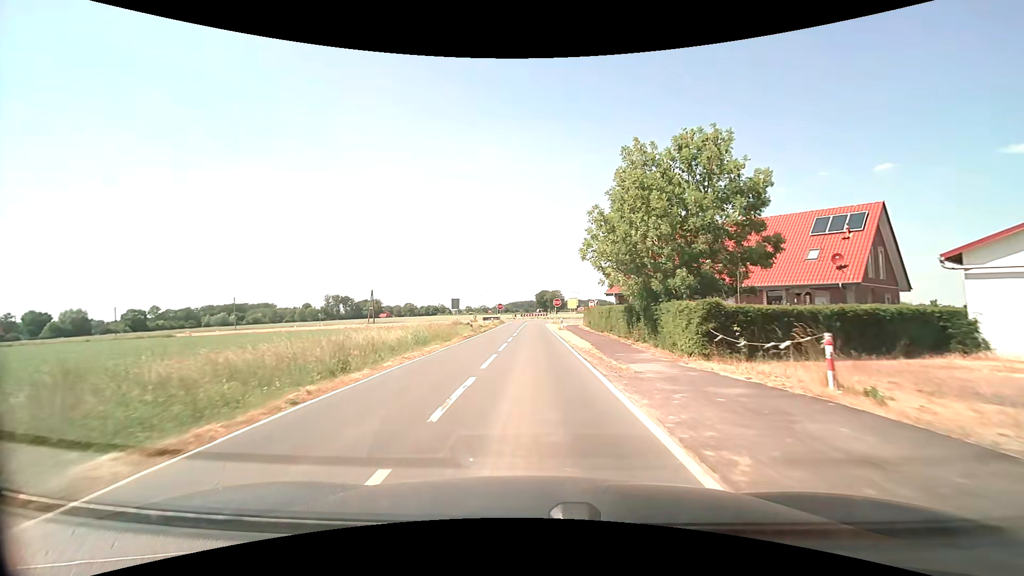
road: secondary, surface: asphalt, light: Day
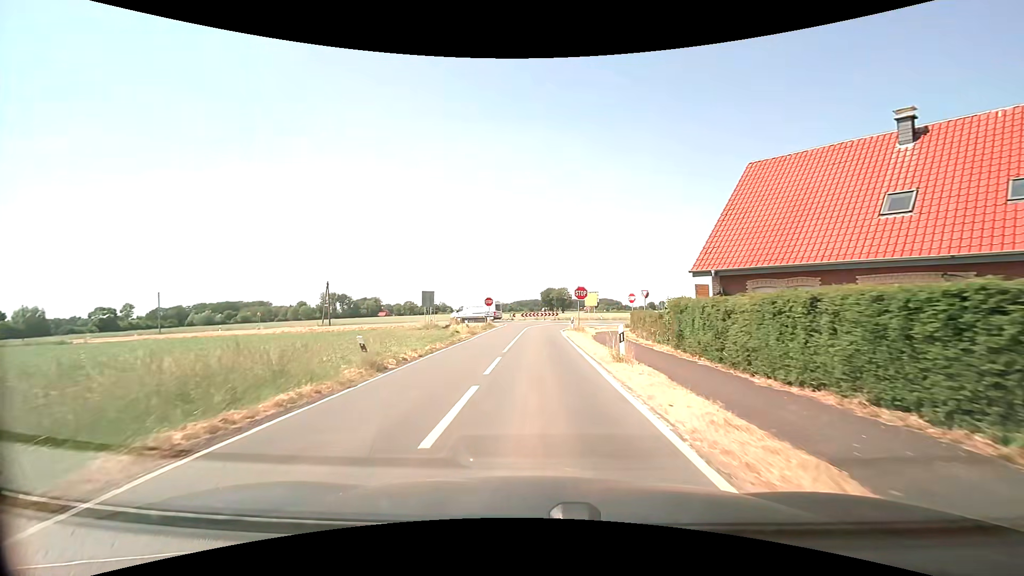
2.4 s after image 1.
(-0.1, +25.1) m; +1°
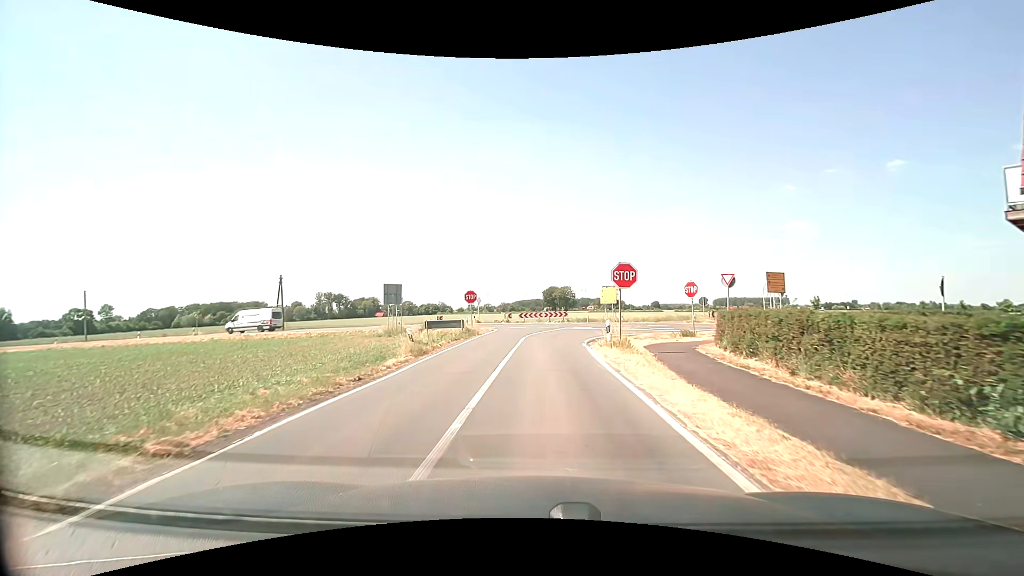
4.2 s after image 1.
(-0.4, +15.3) m; -1°
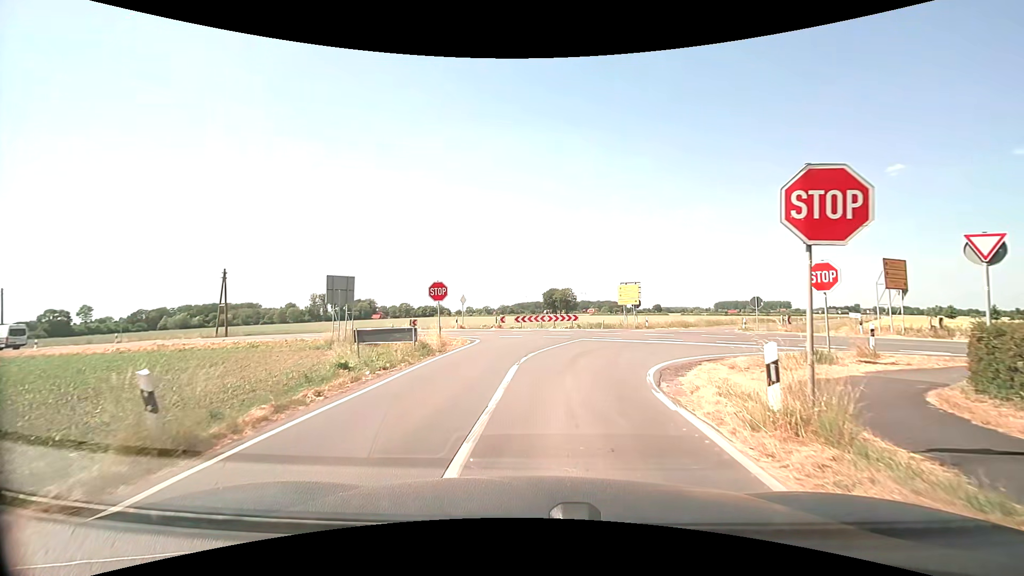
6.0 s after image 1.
(-0.1, +11.9) m; +1°
(0, +10) (+2, +20) (+5, +29) (+10, +38) (+15, +47) (+20, +55) (+26, +63) (+31, +72) (+37, +80) (+42, +89) m
